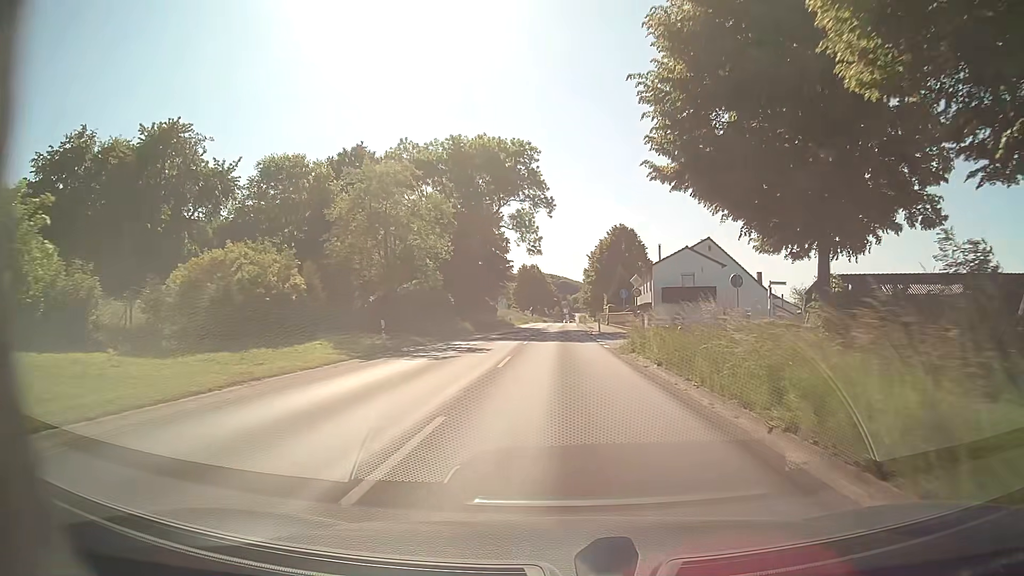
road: secondary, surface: asphalt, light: Day
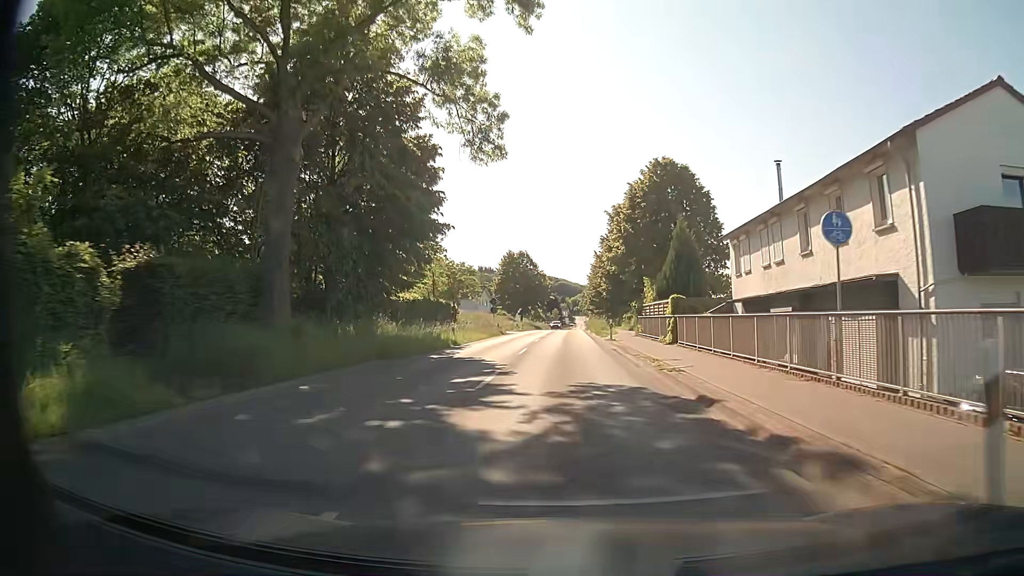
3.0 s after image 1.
(+0.6, +40.5) m; +1°
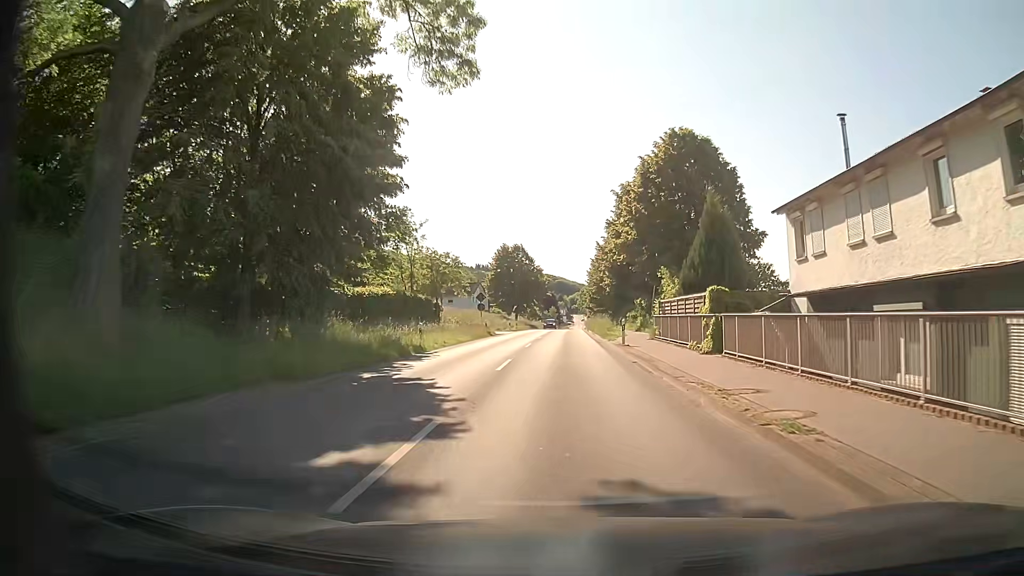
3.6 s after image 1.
(0.0, +8.1) m; 0°
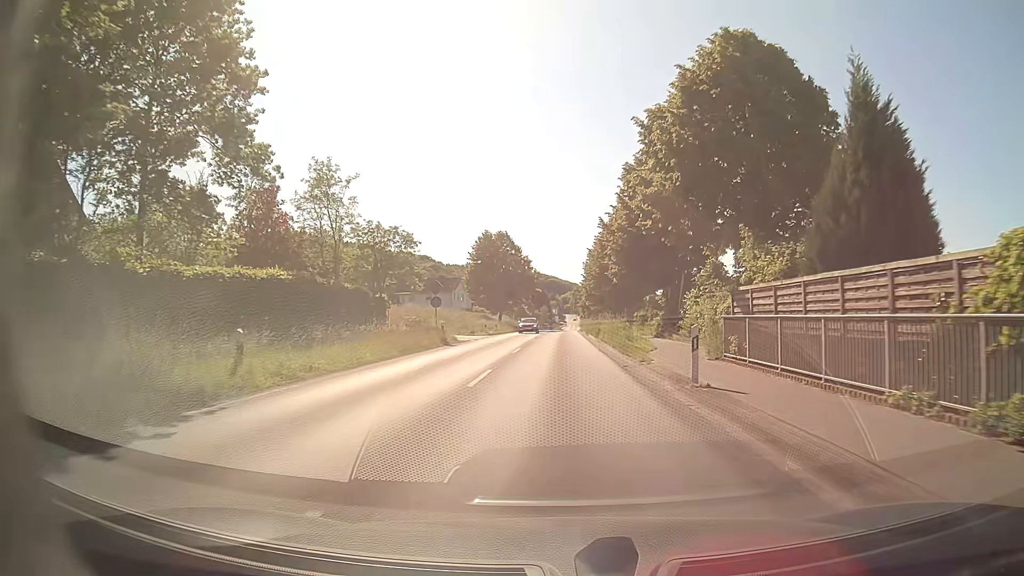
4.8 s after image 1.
(+0.1, +16.2) m; +1°
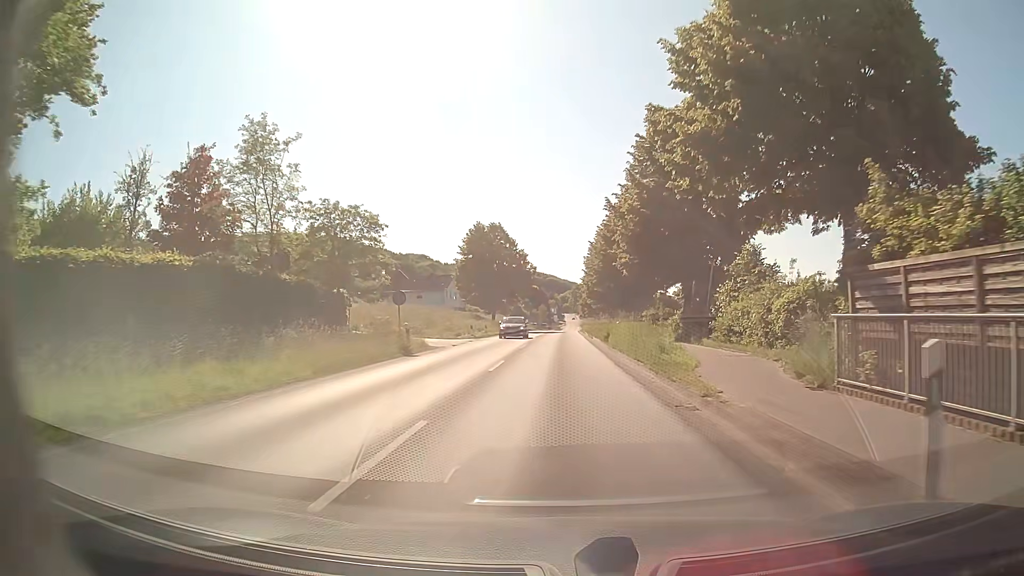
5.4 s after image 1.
(0.0, +8.1) m; 0°
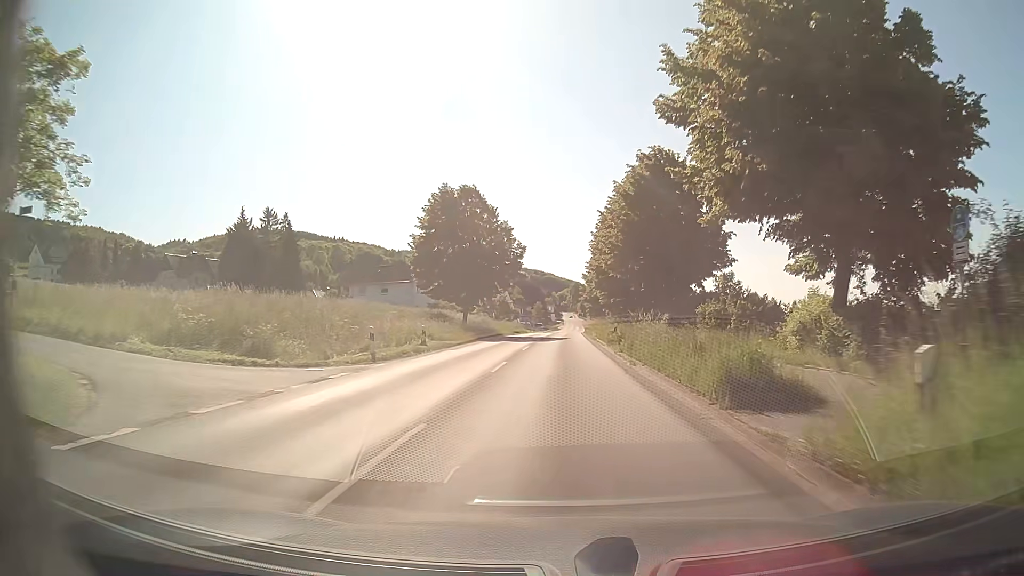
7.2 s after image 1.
(0.0, +24.4) m; 0°
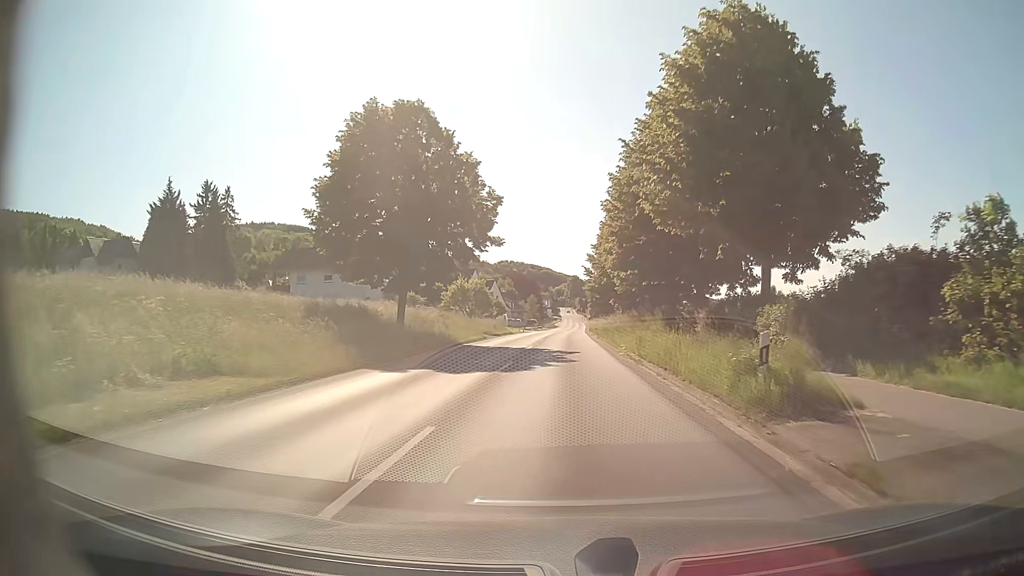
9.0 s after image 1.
(0.0, +24.4) m; +1°
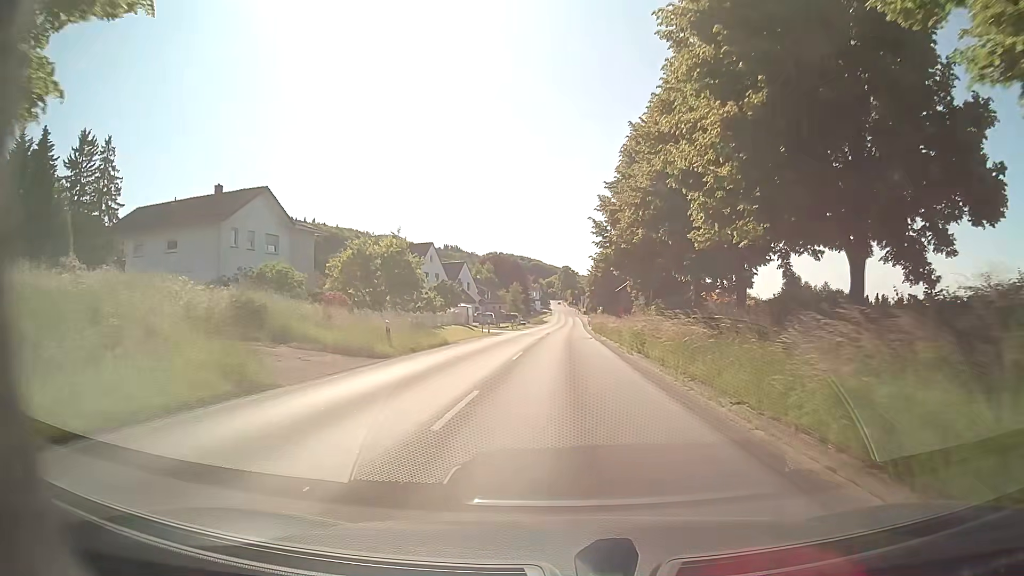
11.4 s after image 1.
(0.0, +32.5) m; 0°
(0, +10) (0, +20) (0, +30) (+1, +40) (+1, +50) (+1, +60) (+2, +70) (+2, +80) (+2, +90) (+3, +100) m
